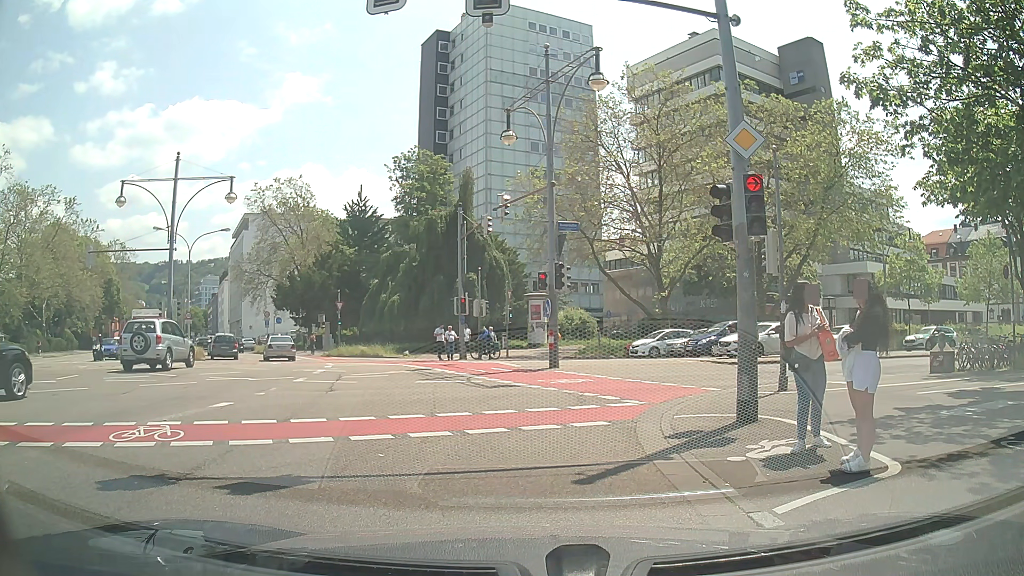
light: Day
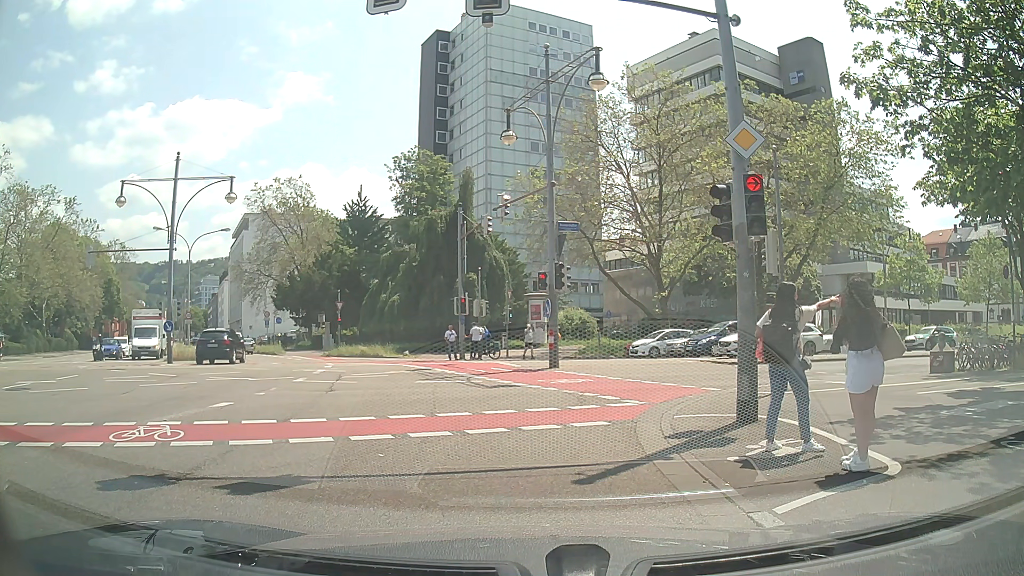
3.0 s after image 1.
(0.0, 0.0) m; 0°
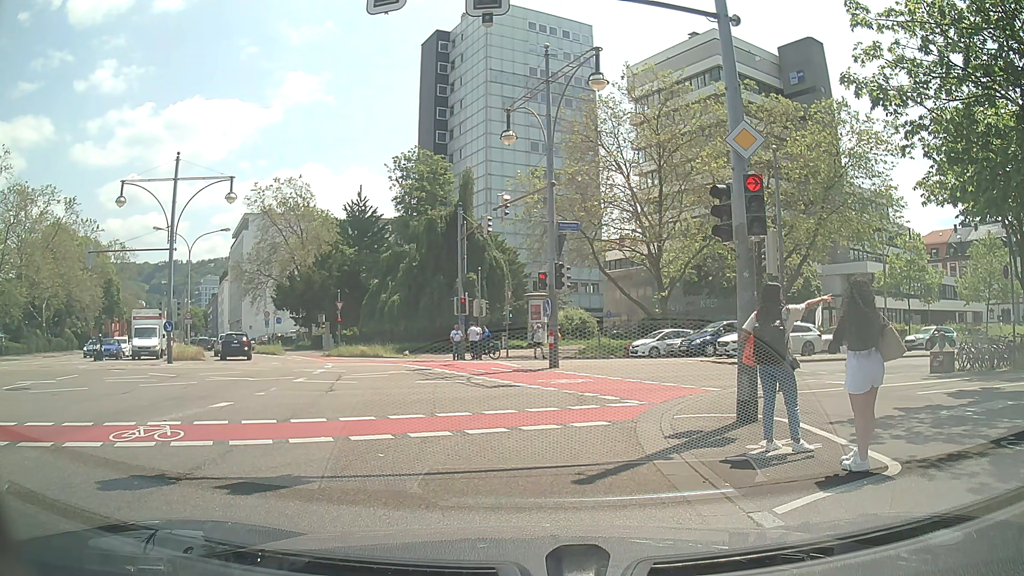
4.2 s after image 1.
(0.0, 0.0) m; 0°
